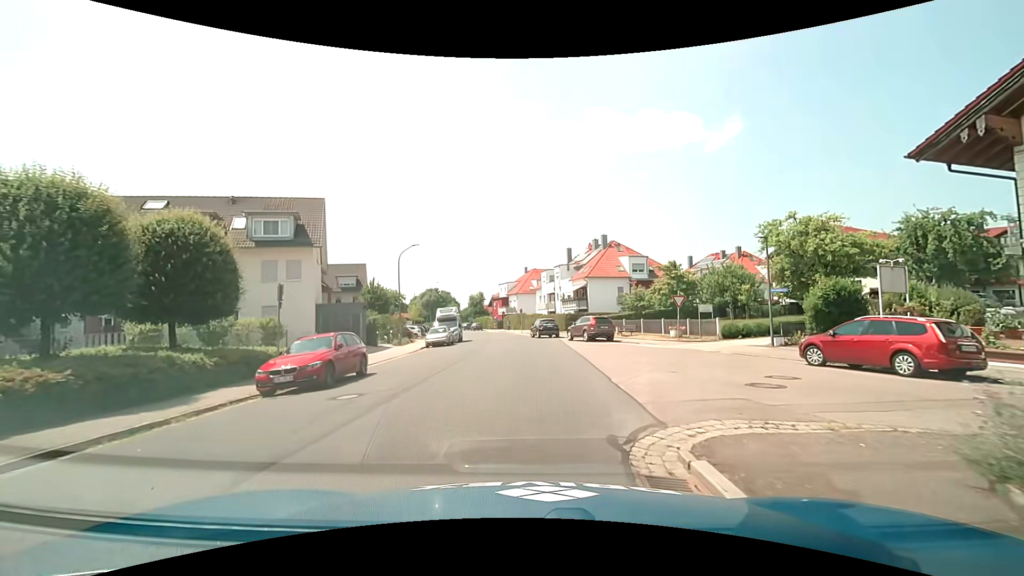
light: Day
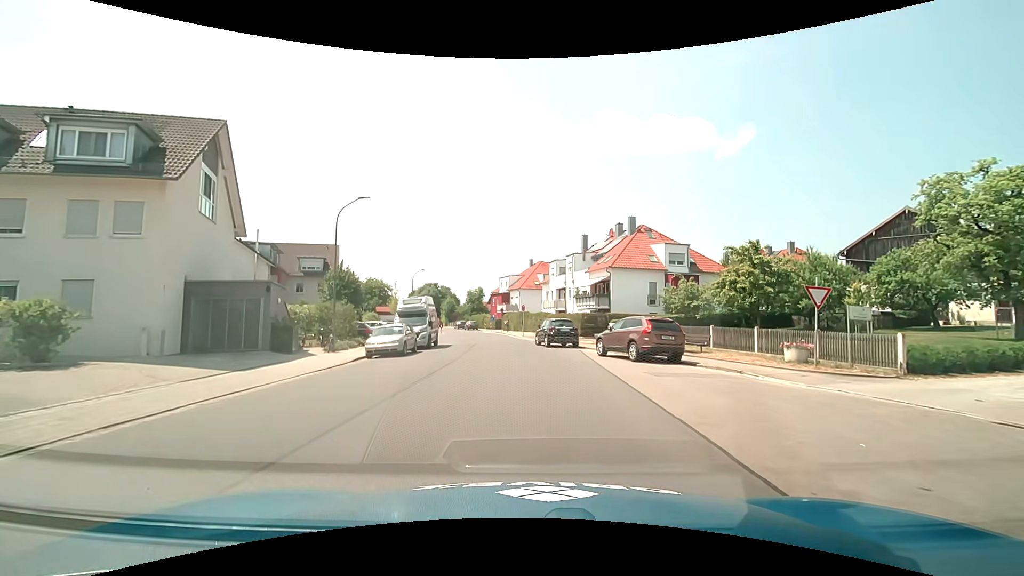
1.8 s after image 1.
(0.0, +13.9) m; 0°
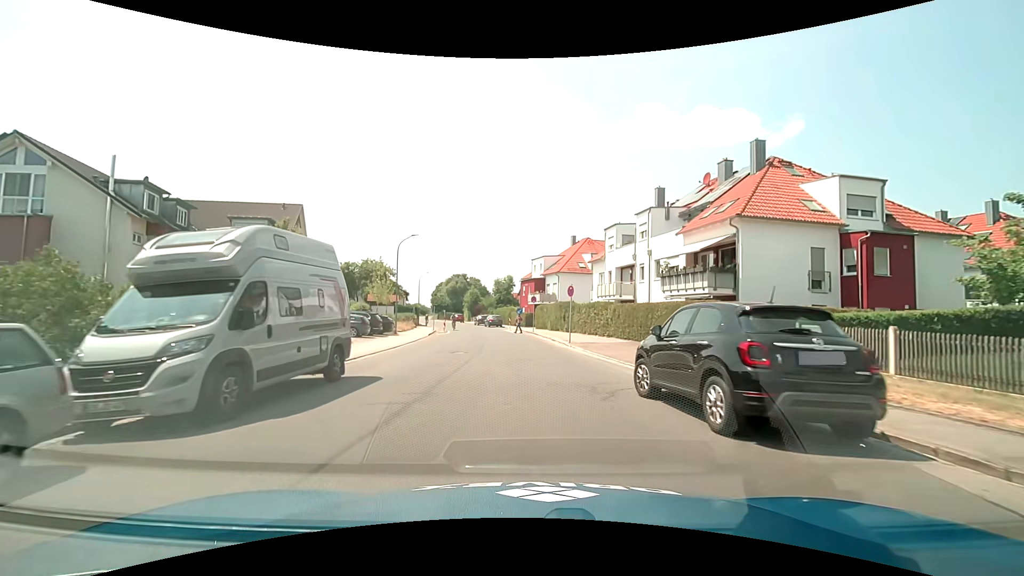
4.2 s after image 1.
(-0.8, +21.1) m; -4°
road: tertiary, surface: asphalt
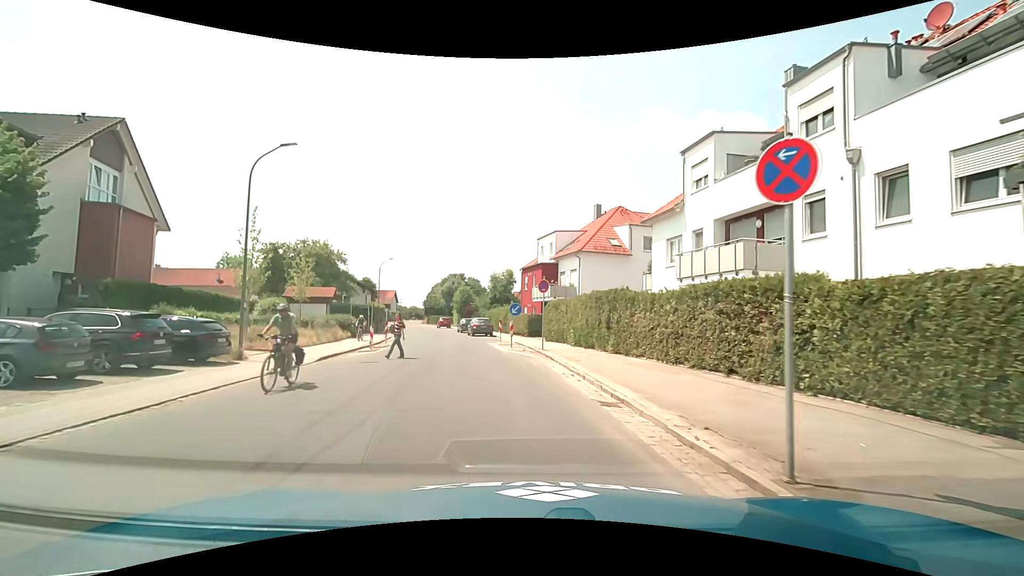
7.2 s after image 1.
(+0.1, +21.2) m; 0°
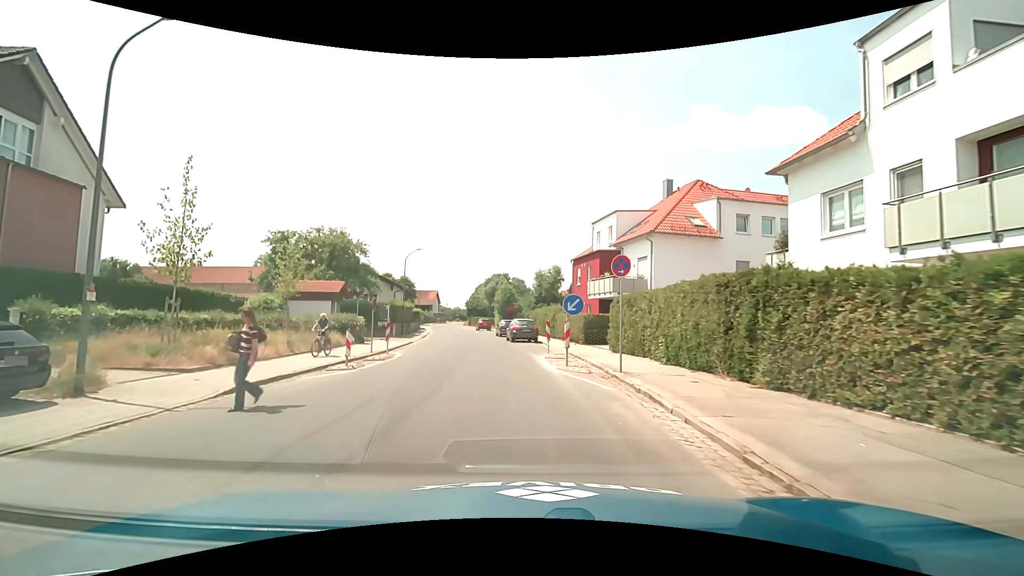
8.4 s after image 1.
(-0.4, +8.8) m; -5°
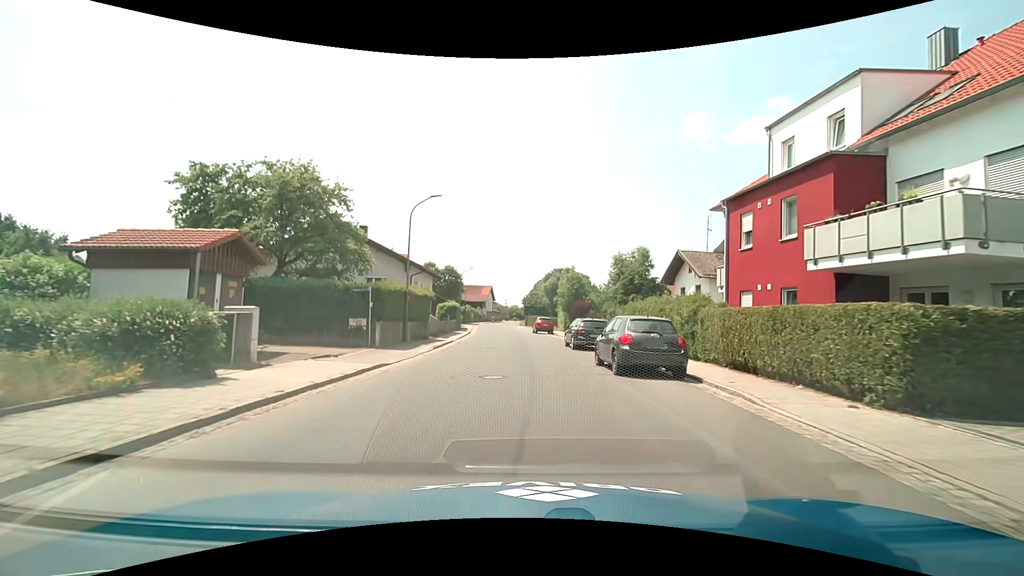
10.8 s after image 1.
(-1.5, +19.5) m; -6°
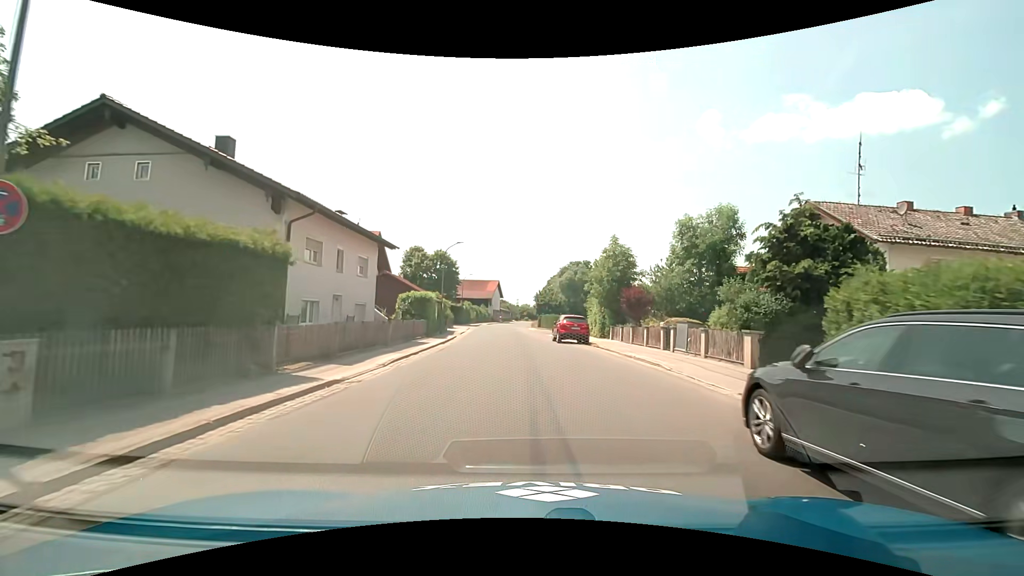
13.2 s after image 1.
(-0.4, +21.0) m; -1°
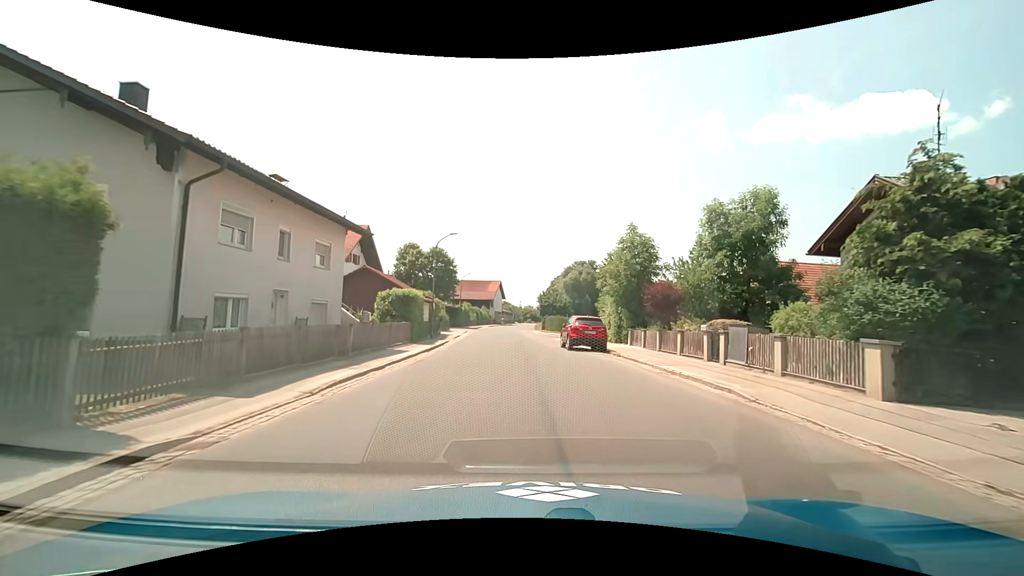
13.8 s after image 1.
(0.0, +5.3) m; -1°
(0, +10) (0, +20) (0, +30) (0, +40) (-1, +50) (-1, +60) (-1, +70) (-1, +80) (0, +90) (0, +100) m
